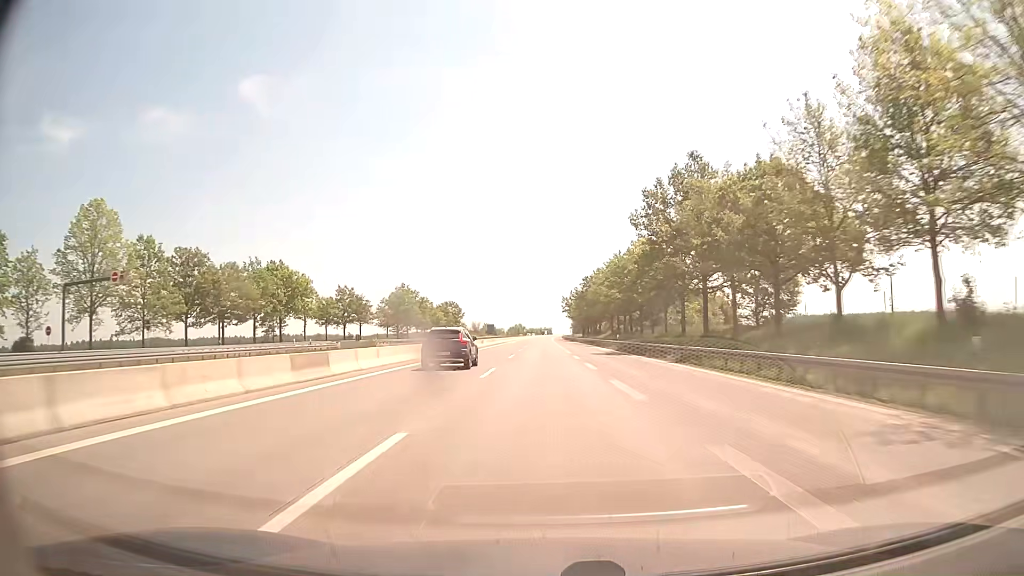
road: motorway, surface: concrete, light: Day
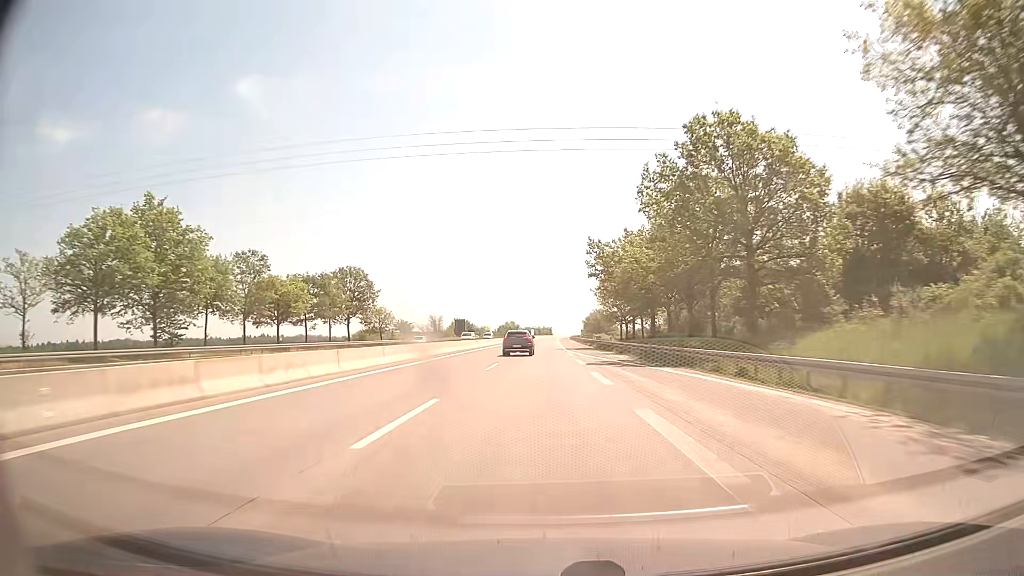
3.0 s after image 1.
(-0.1, +103.3) m; 0°
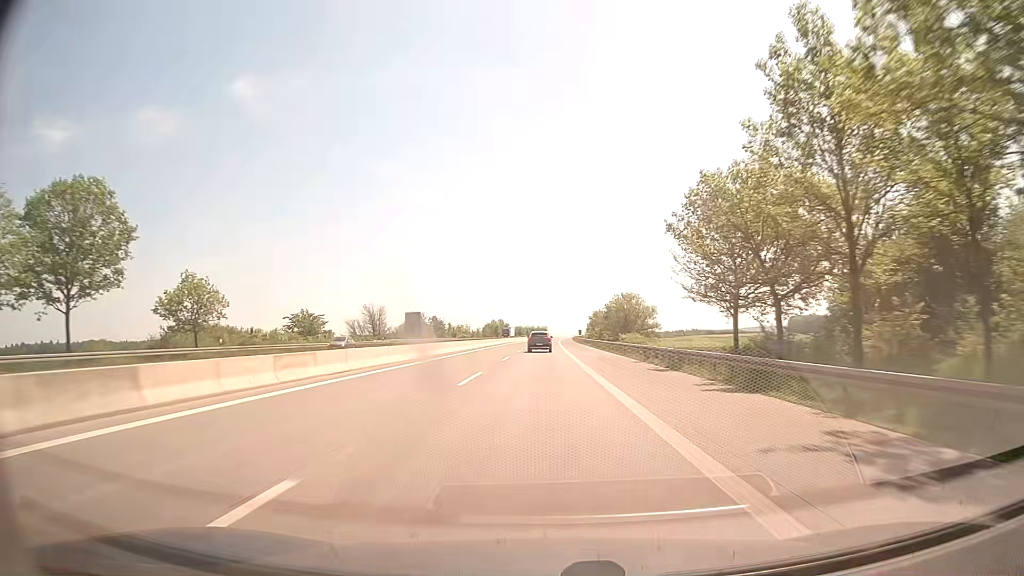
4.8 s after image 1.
(+0.1, +61.9) m; 0°
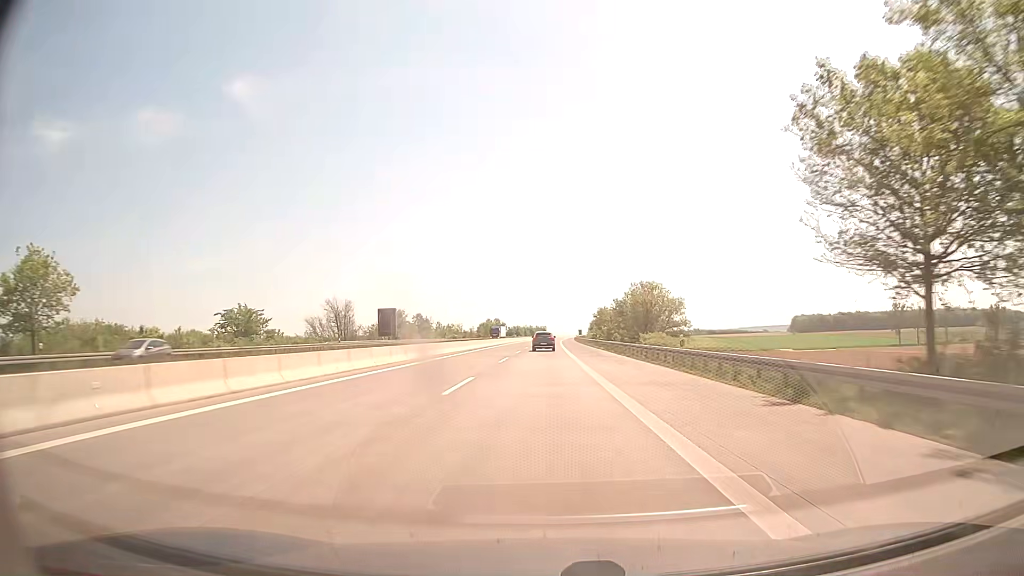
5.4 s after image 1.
(0.0, +20.6) m; 0°
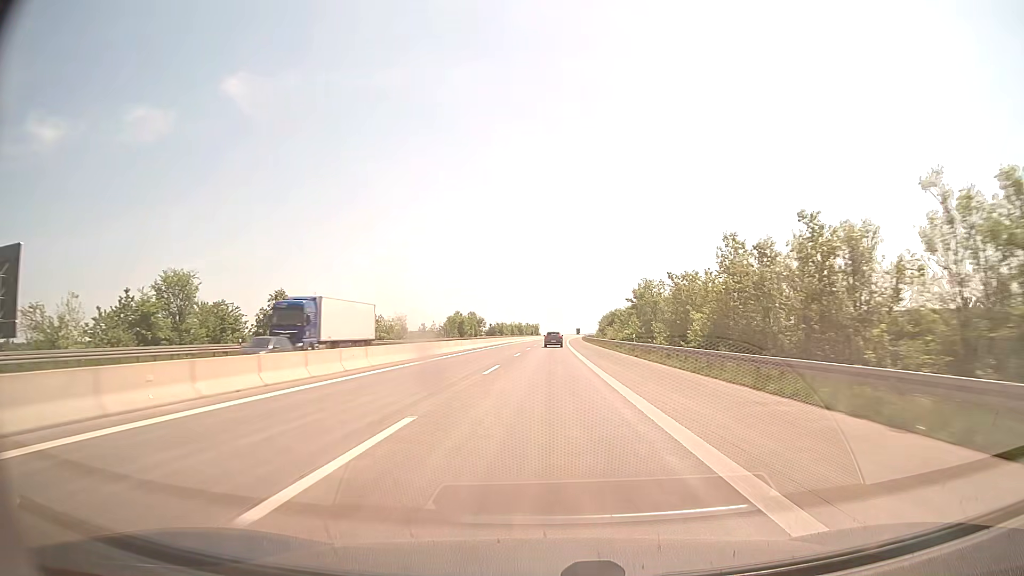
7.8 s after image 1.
(+0.3, +82.6) m; 0°
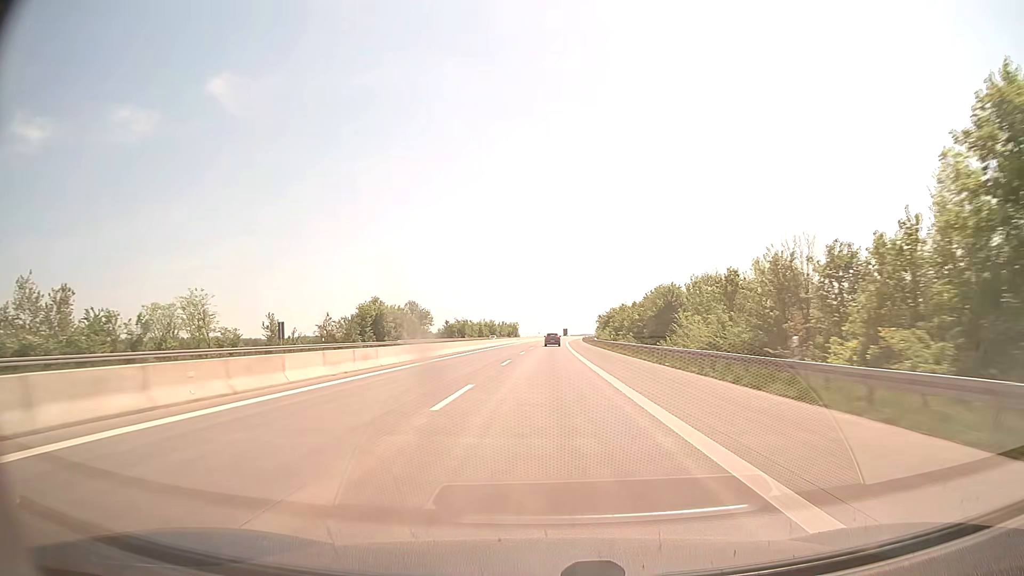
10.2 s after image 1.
(+1.0, +82.6) m; +1°
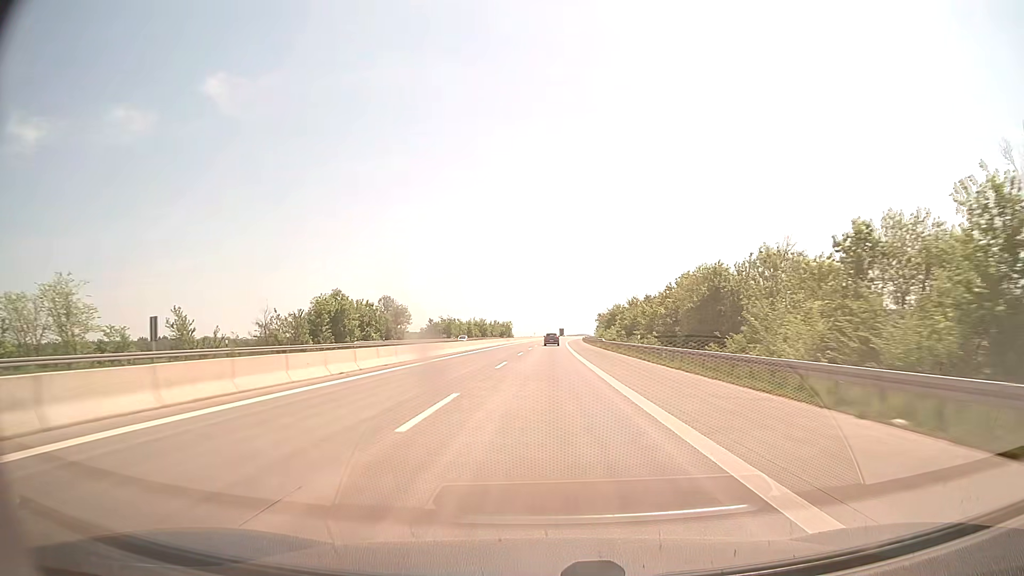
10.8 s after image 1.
(+0.1, +20.6) m; +1°
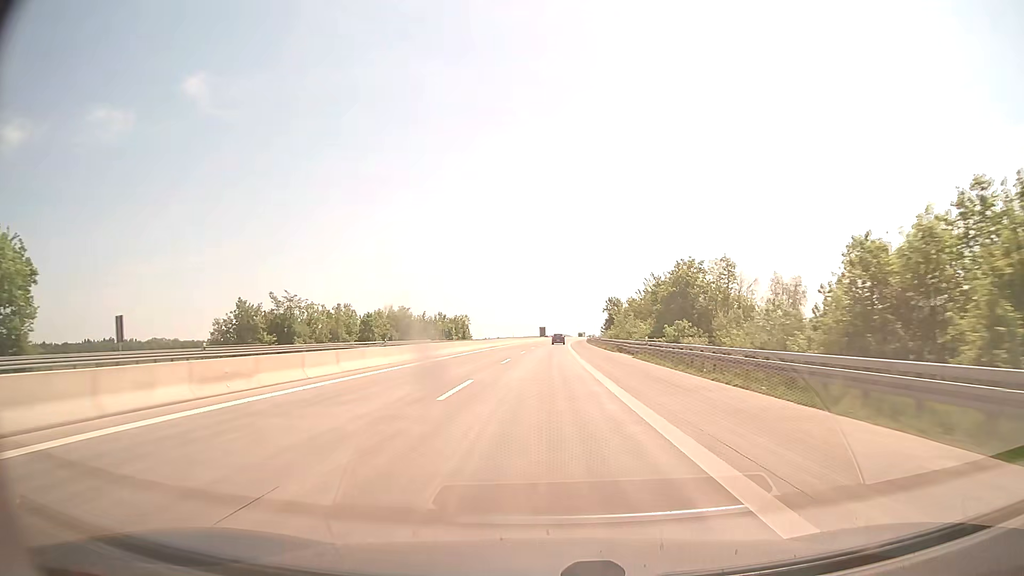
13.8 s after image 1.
(+1.5, +103.2) m; +2°
(0, +10) (0, +20) (0, +30) (0, +40) (0, +50) (+1, +60) (+1, +70) (+1, +80) (+1, +90) (+2, +100) m
